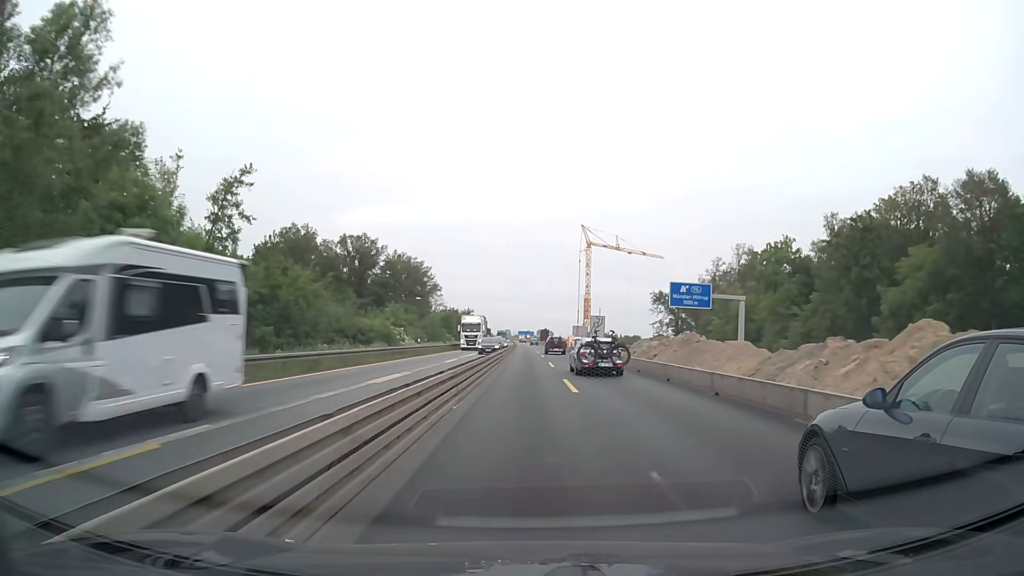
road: motorway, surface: concrete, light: Day
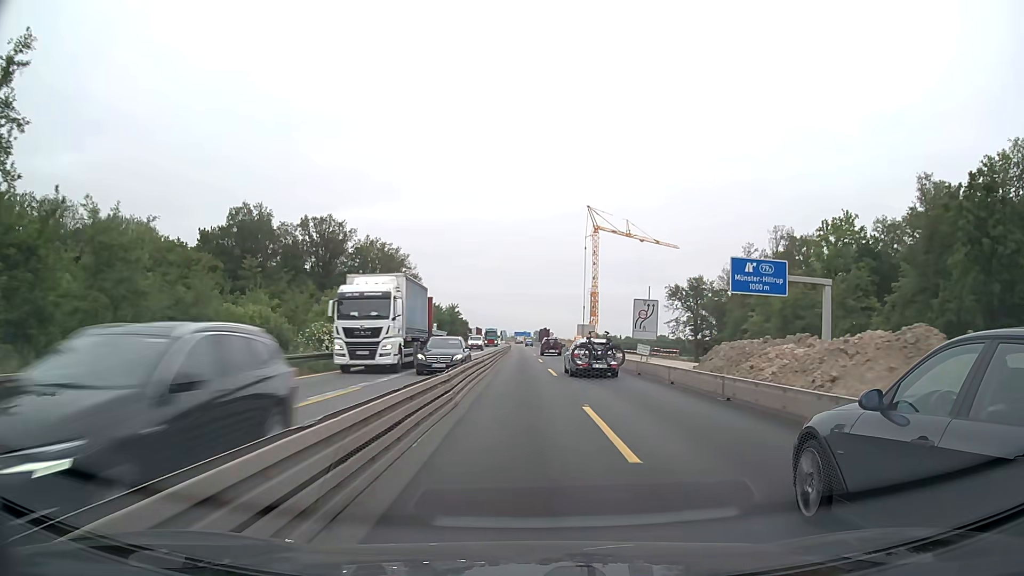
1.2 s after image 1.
(+0.1, +25.5) m; 0°
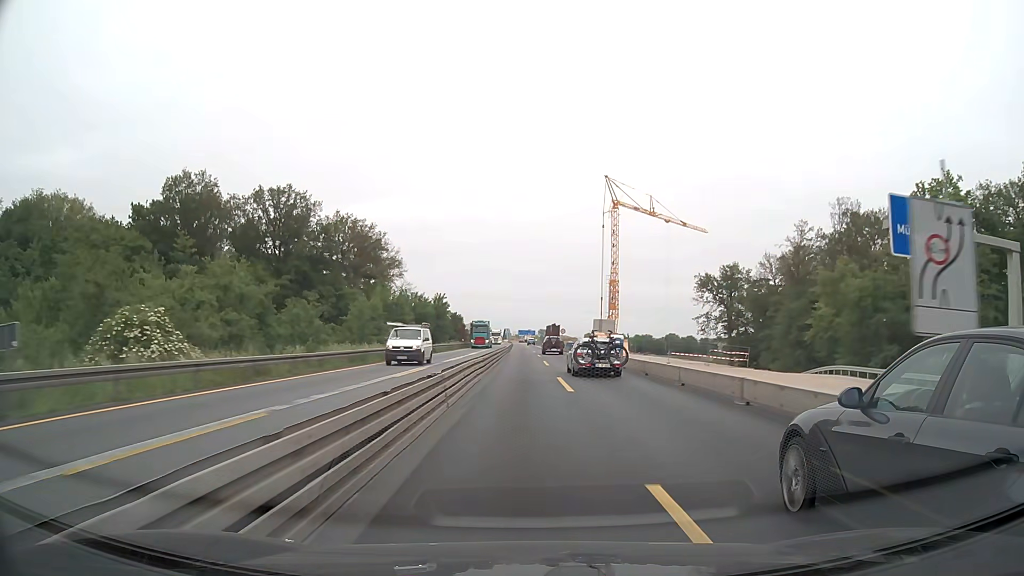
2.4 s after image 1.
(0.0, +25.5) m; 0°
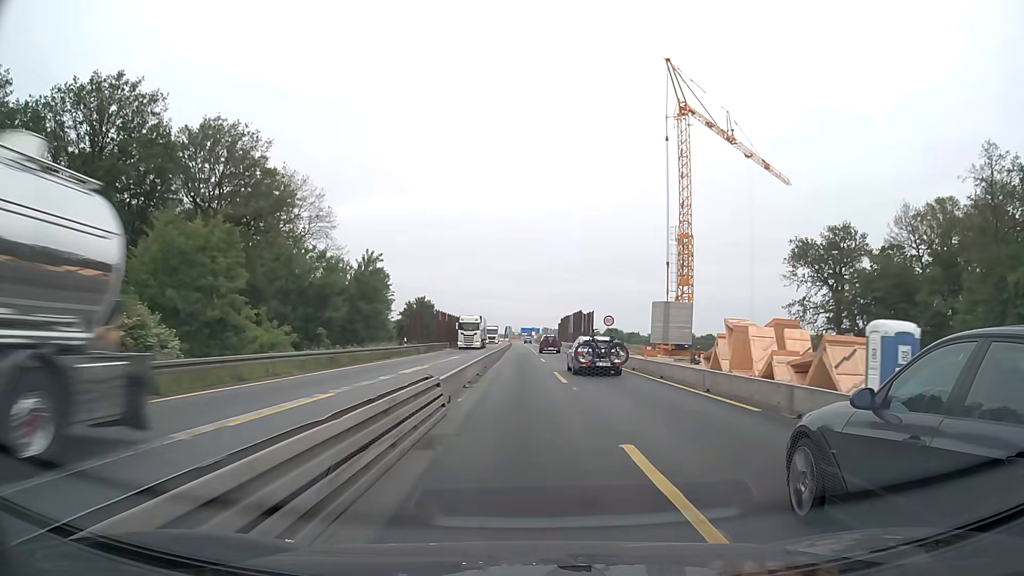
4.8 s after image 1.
(-0.2, +50.9) m; 0°
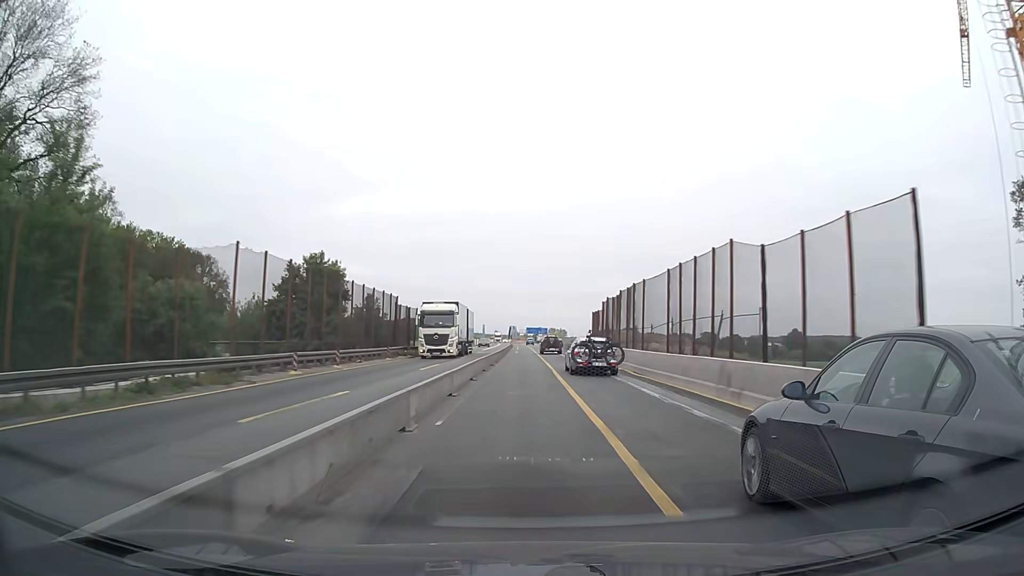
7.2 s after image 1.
(-0.3, +50.9) m; 0°
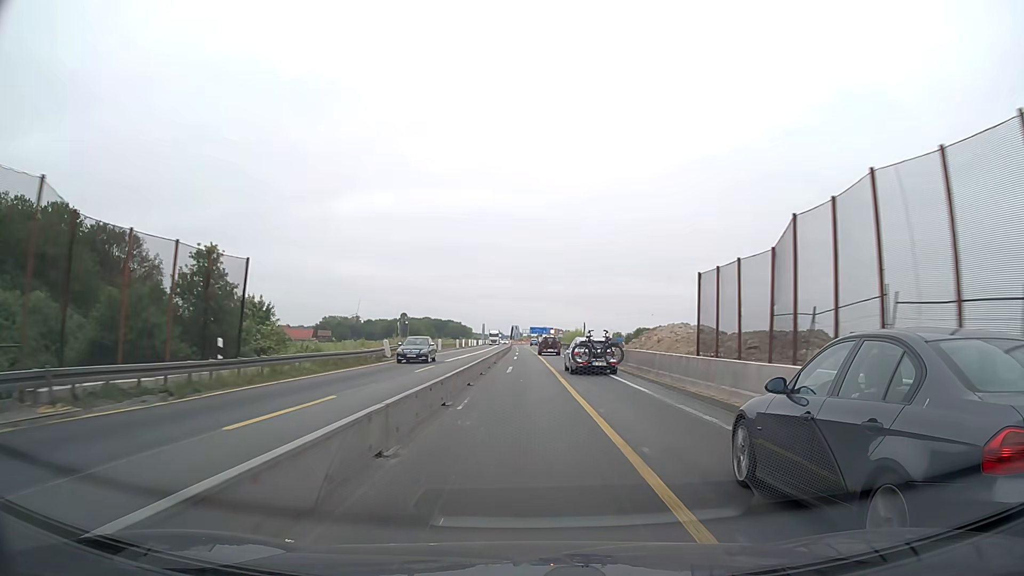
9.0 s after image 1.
(-0.2, +38.2) m; 0°
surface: asphalt
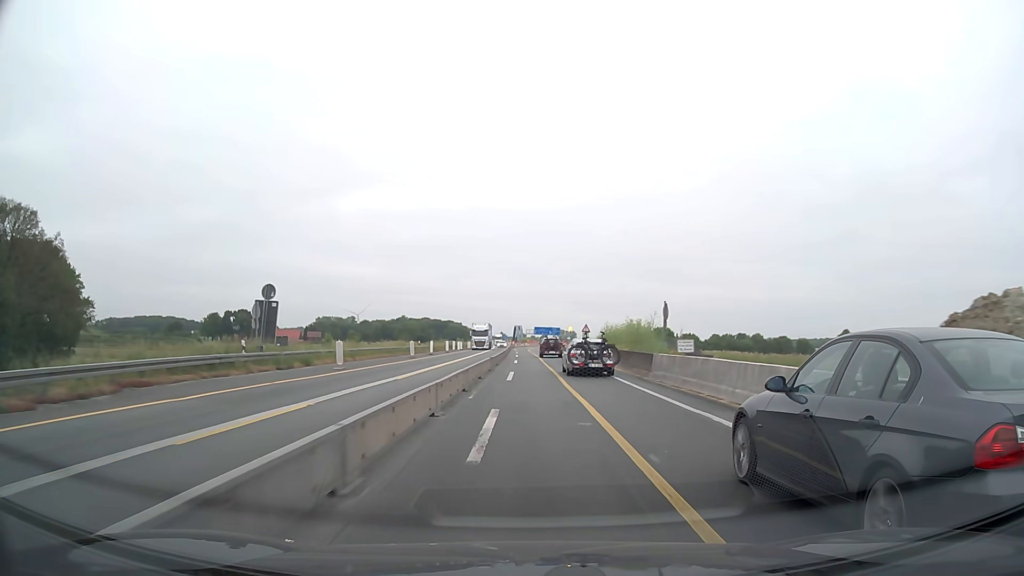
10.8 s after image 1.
(-0.1, +38.1) m; 0°
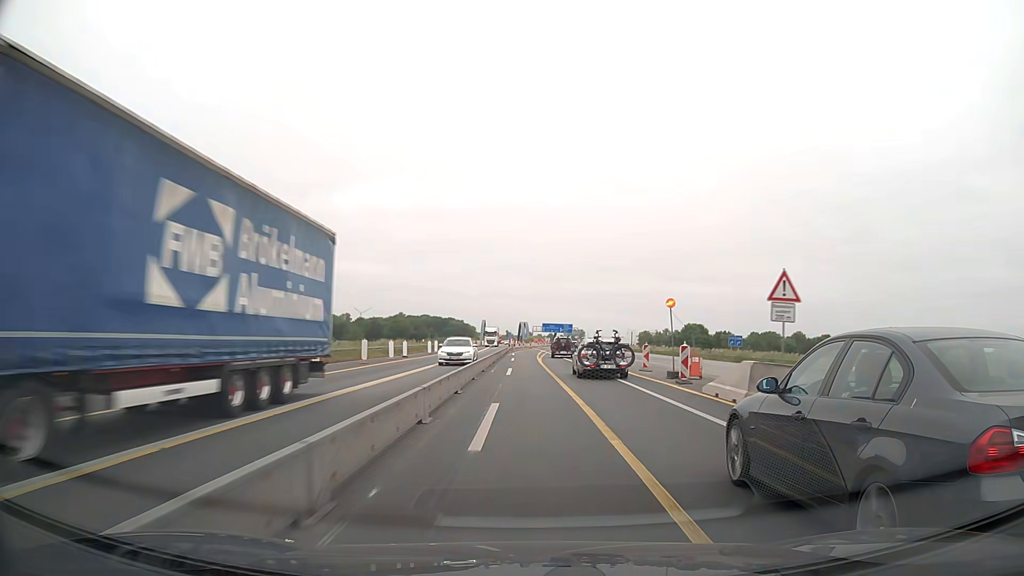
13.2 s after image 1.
(-0.2, +50.8) m; -1°
(0, +10) (0, +20) (0, +30) (0, +40) (0, +50) (0, +60) (0, +70) (0, +80) (+1, +90) (+2, +100) m
